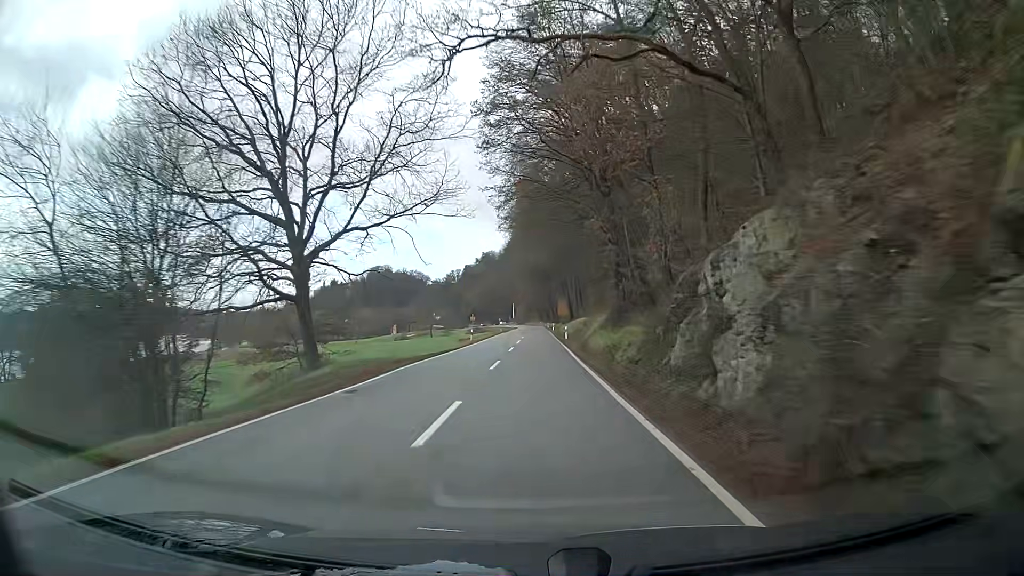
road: secondary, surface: asphalt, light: Day
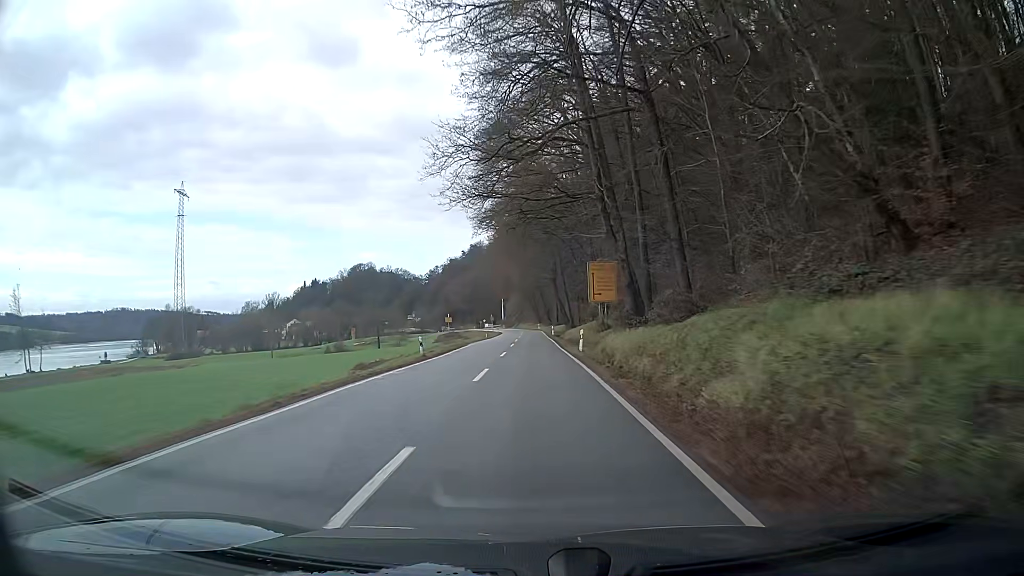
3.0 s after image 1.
(-0.9, +63.8) m; -1°
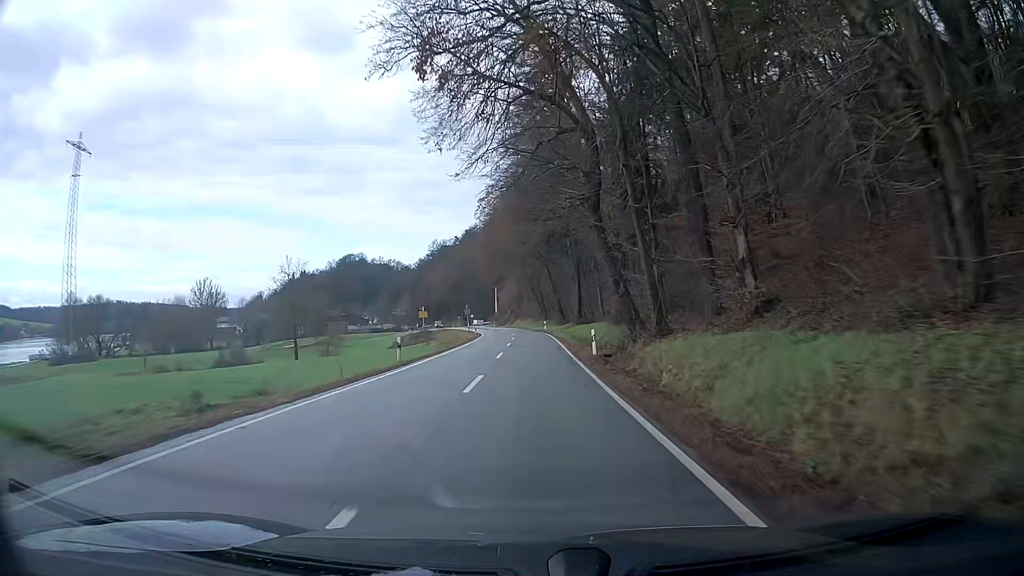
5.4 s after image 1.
(0.0, +50.1) m; 0°
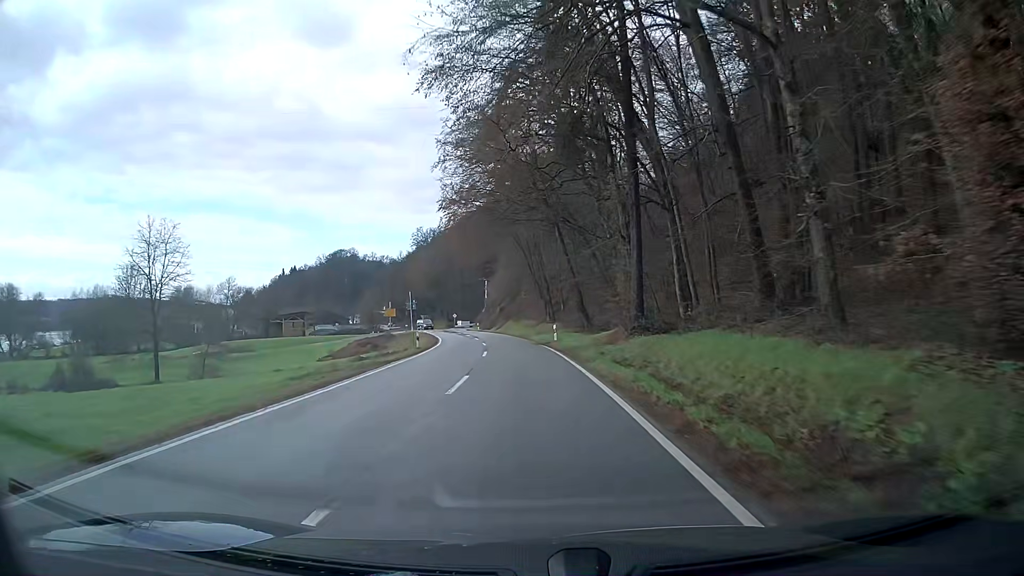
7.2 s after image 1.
(-0.5, +35.4) m; -2°
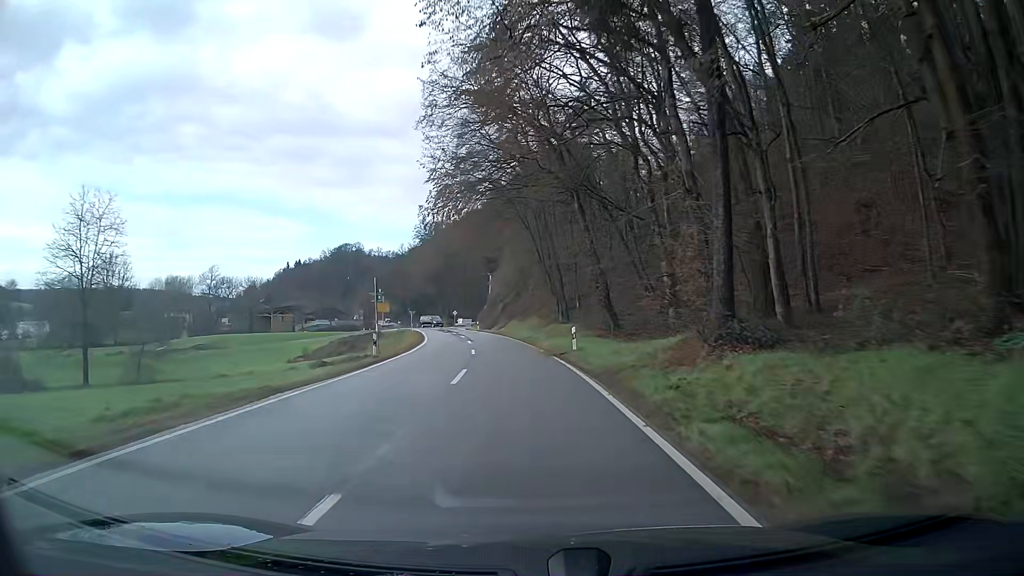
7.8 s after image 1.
(0.0, +11.3) m; 0°
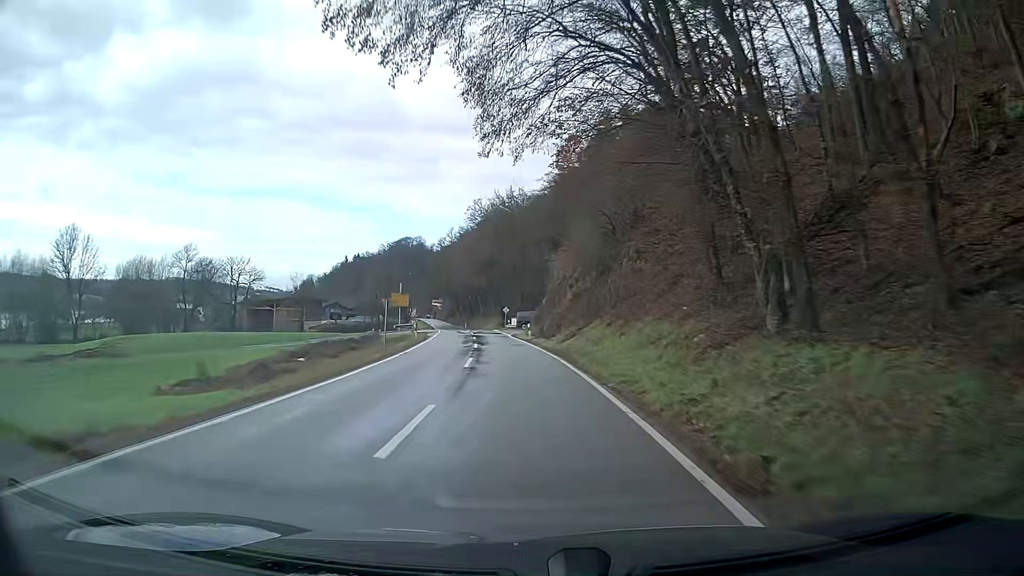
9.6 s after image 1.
(-1.4, +32.6) m; -5°
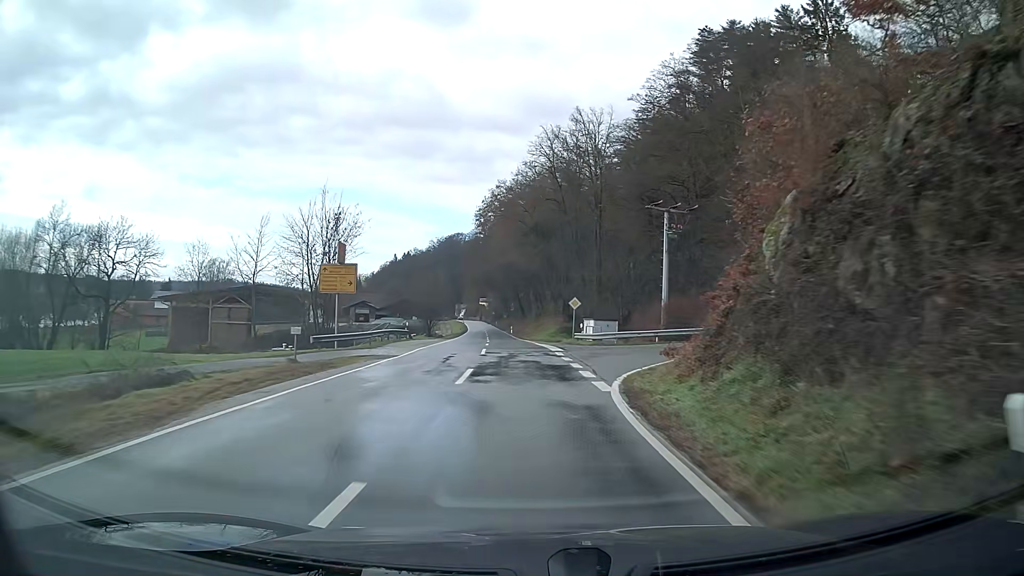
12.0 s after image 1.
(-1.7, +42.8) m; -5°
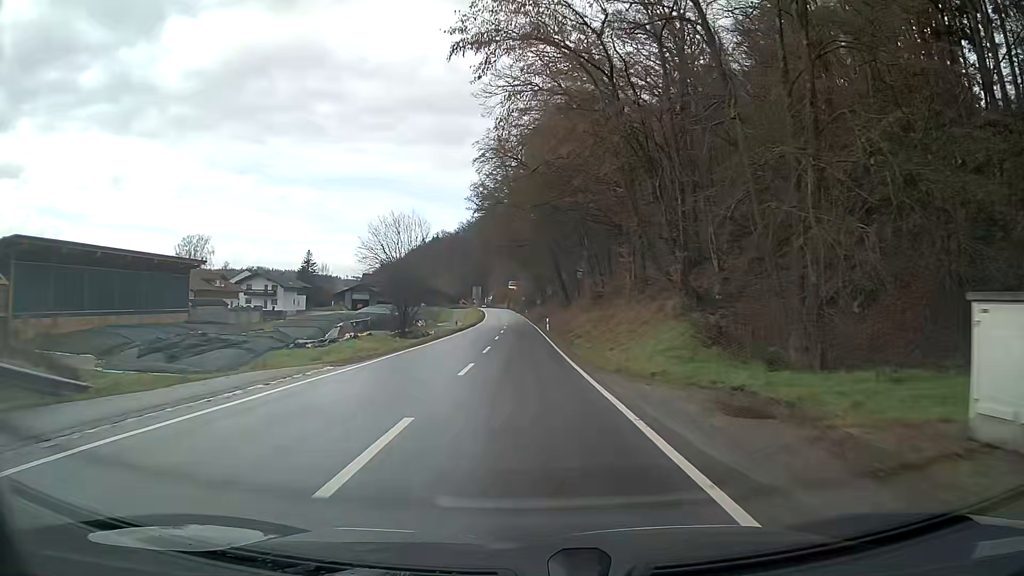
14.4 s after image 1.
(-1.3, +42.9) m; -3°
(0, +10) (0, +20) (0, +30) (-1, +40) (-1, +50) (-1, +60) (-1, +70) (-1, +80) (-2, +90) (-2, +100) m
